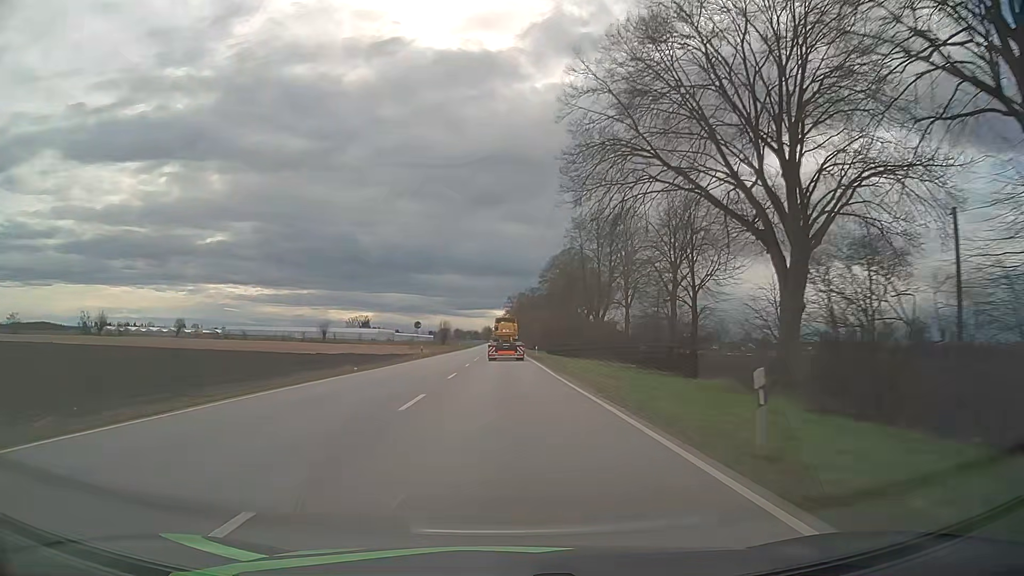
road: primary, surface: asphalt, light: Day
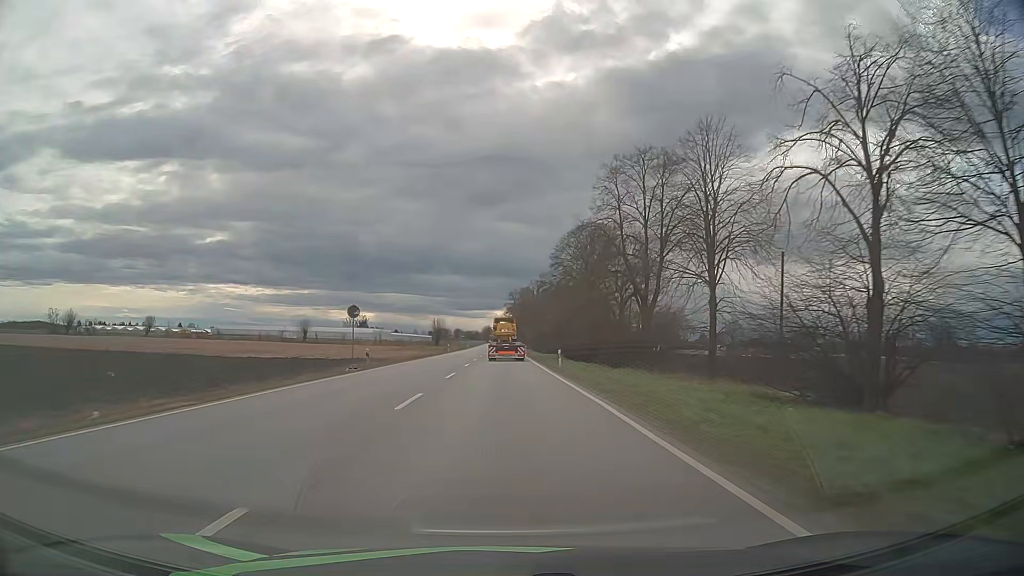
(-0.1, +24.0) m; 0°
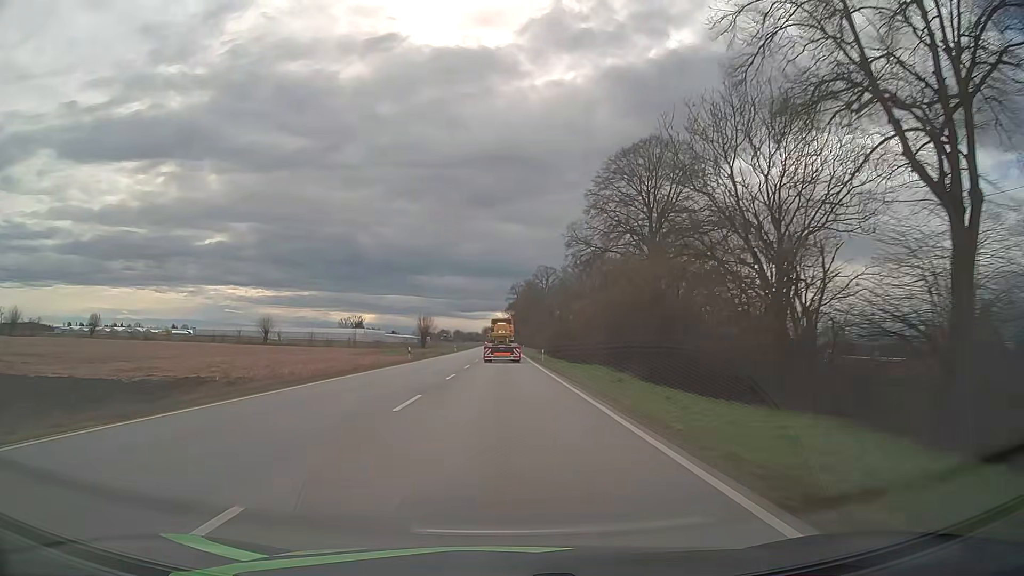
(+0.1, +35.9) m; 0°
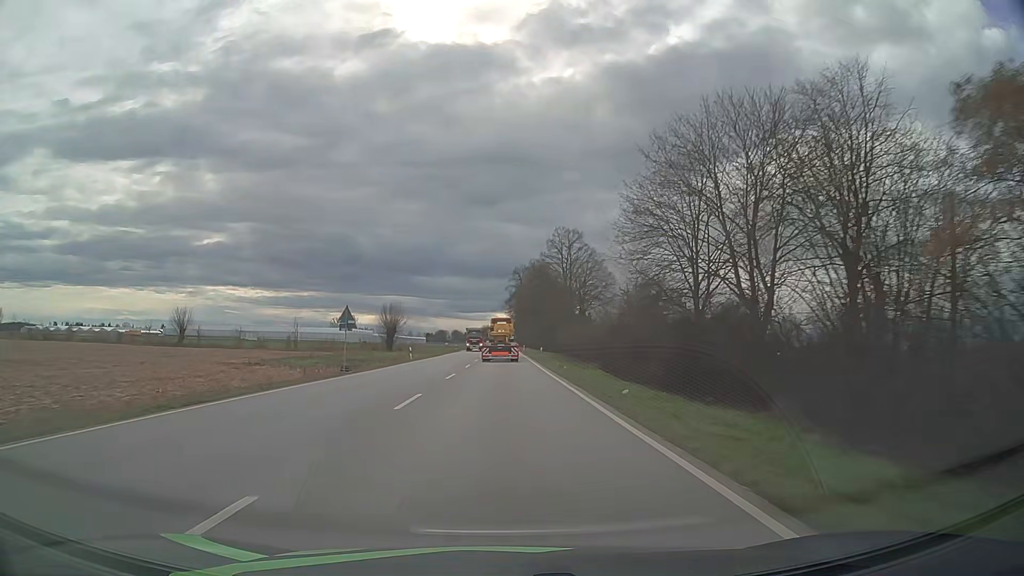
(-0.2, +47.7) m; 0°
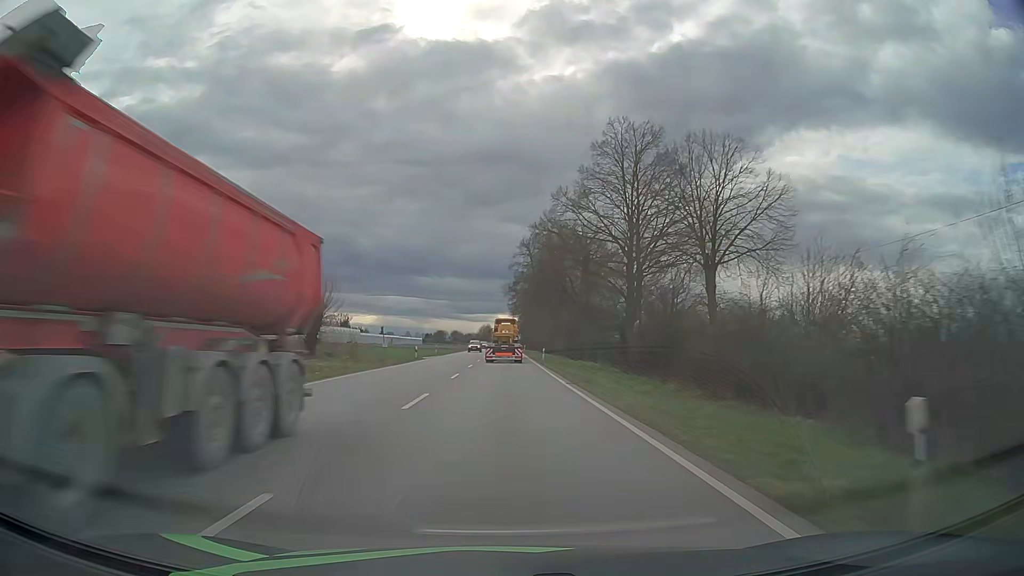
(-0.2, +47.6) m; 0°
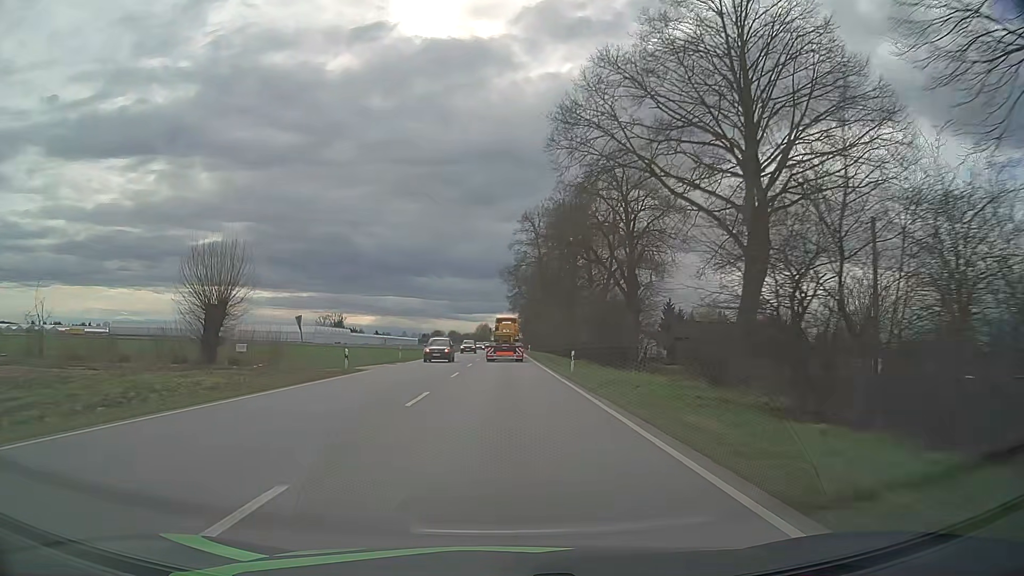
(0.0, +23.8) m; 0°
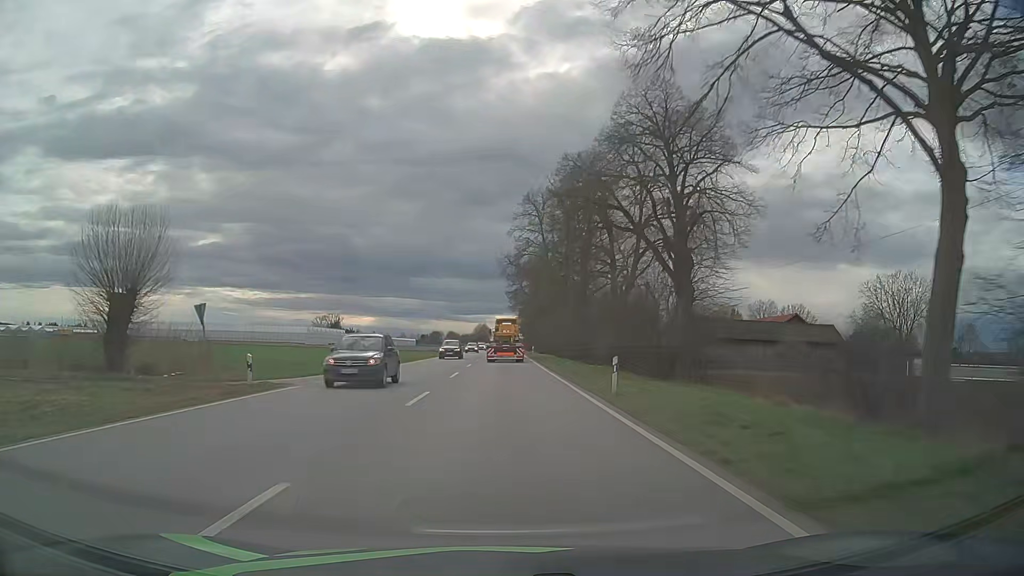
(0.0, +11.9) m; 0°
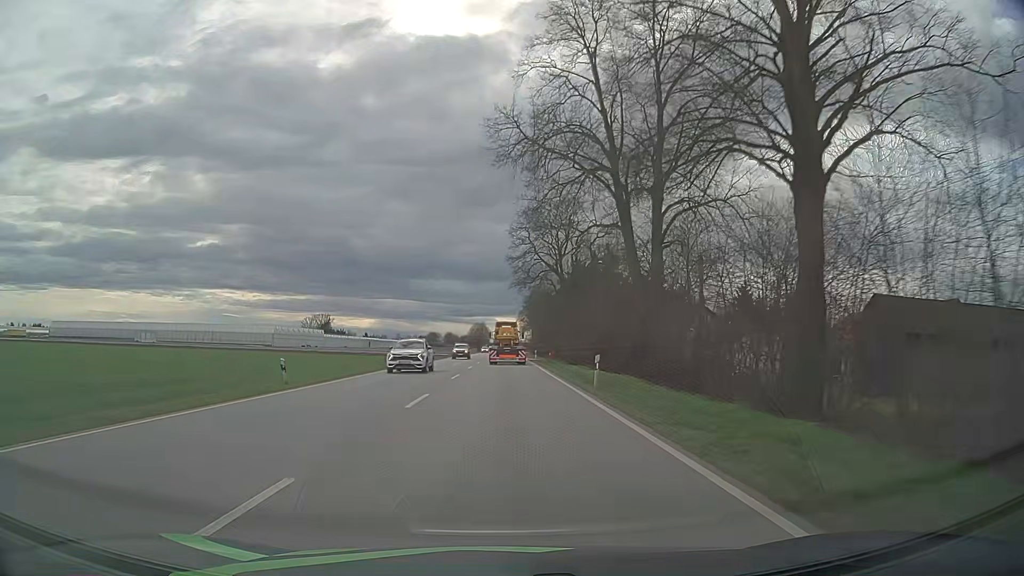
(0.0, +47.4) m; 0°
(0, +10) (0, +20) (0, +30) (0, +40) (0, +50) (0, +60) (0, +70) (0, +80) (0, +90) (0, +100) m
